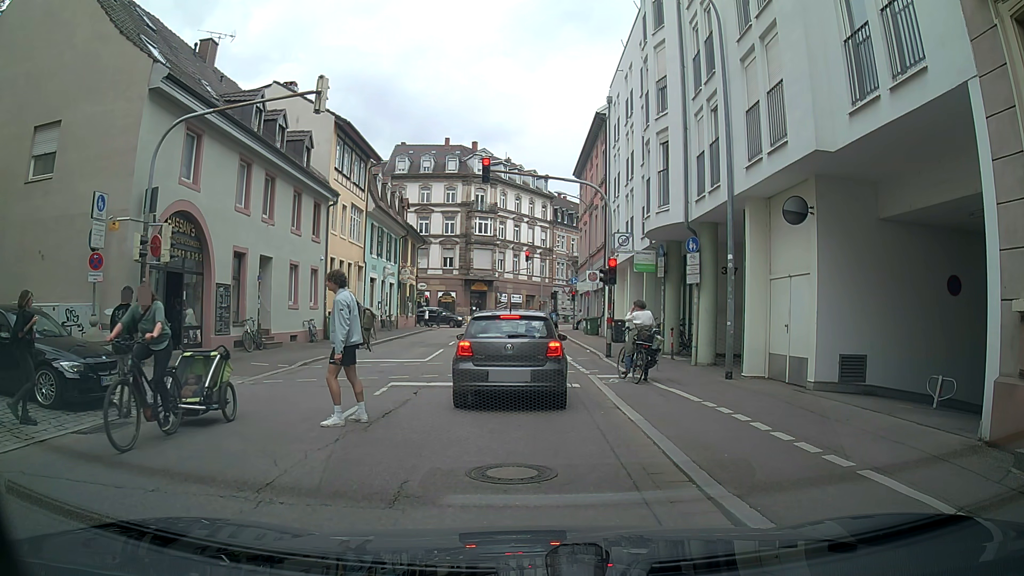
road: unclassified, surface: asphalt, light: Day
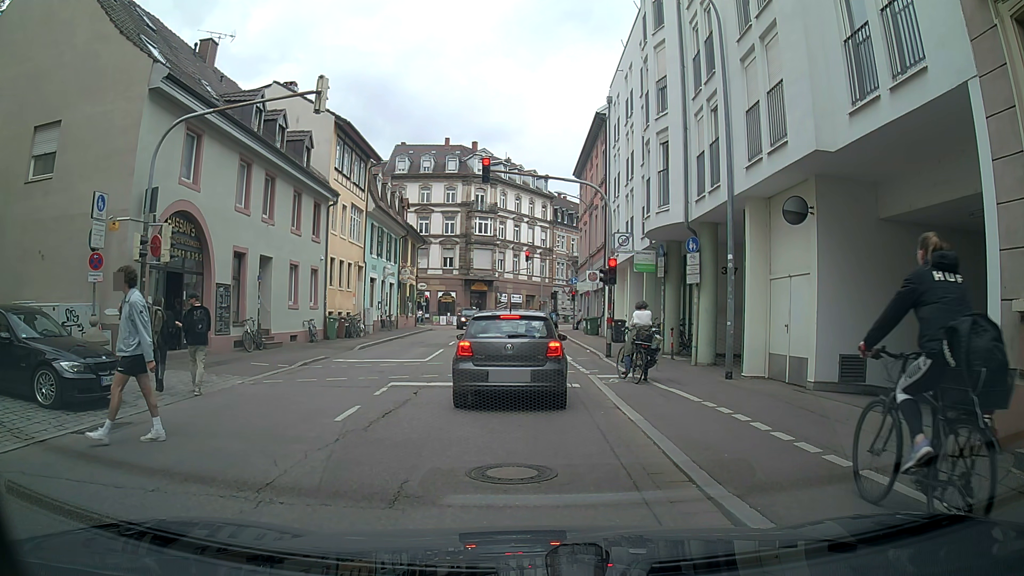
(0.0, 0.0) m; 0°
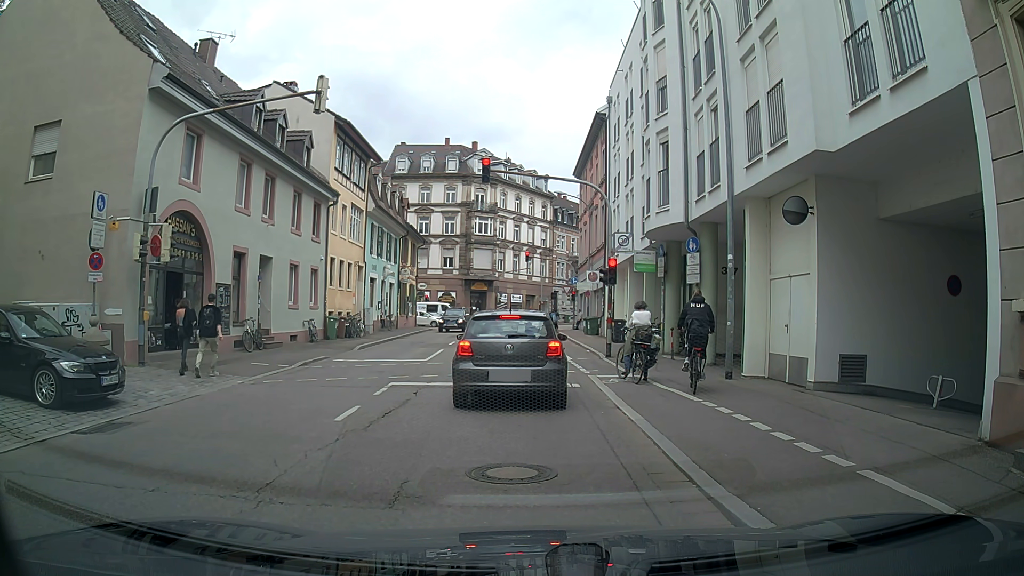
(0.0, 0.0) m; 0°
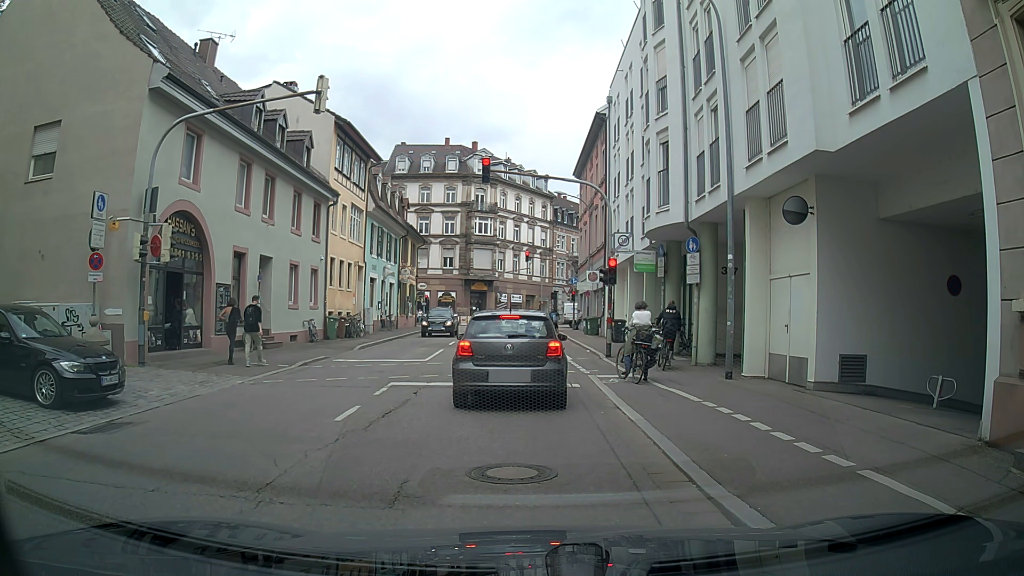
(0.0, 0.0) m; 0°
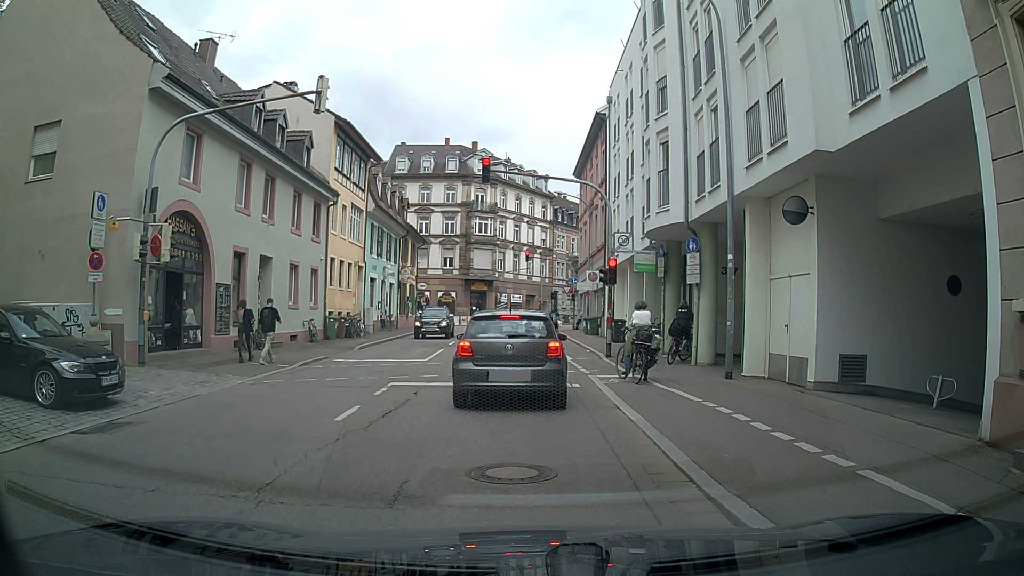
(0.0, 0.0) m; 0°
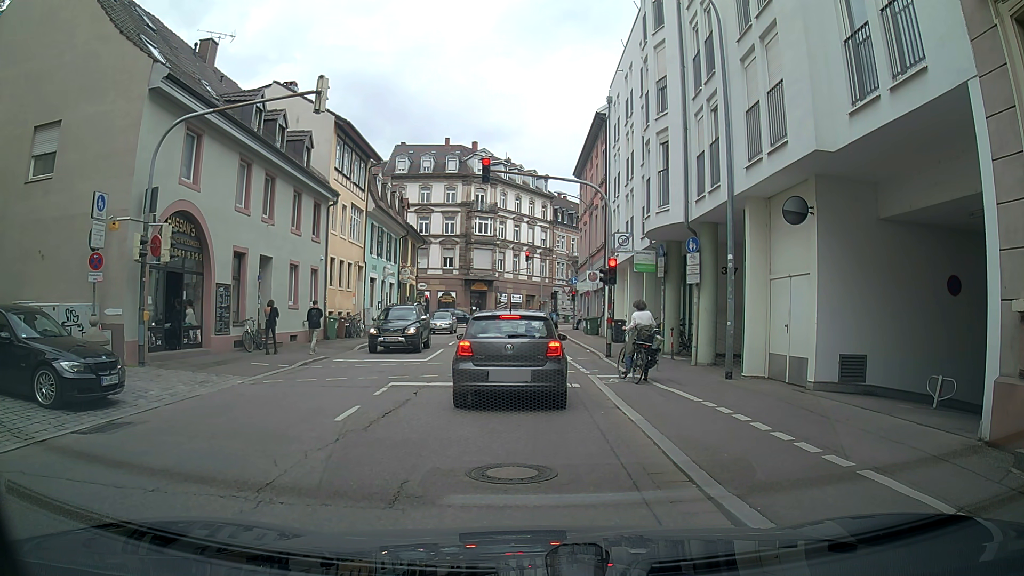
(0.0, 0.0) m; 0°
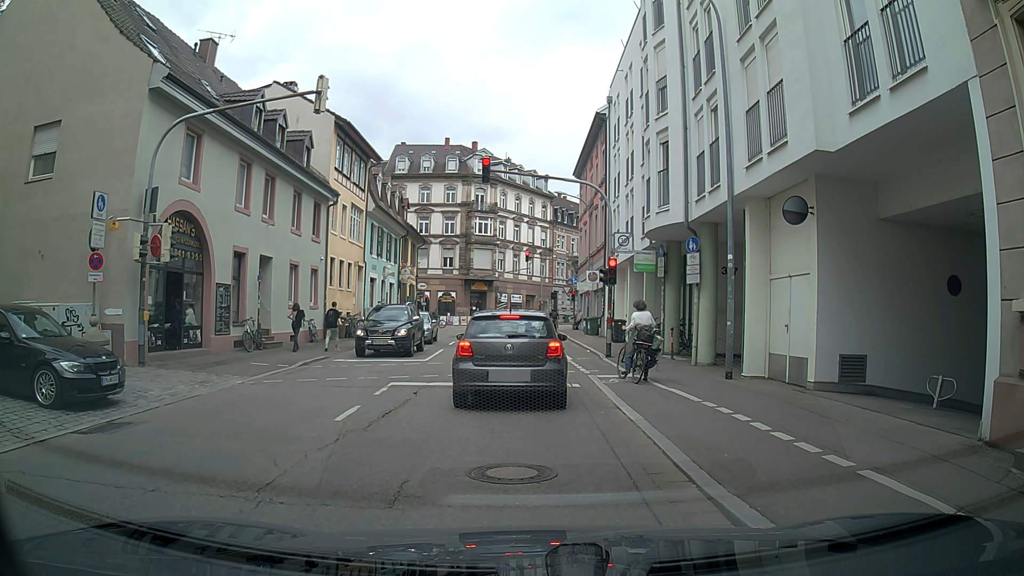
(0.0, 0.0) m; 0°
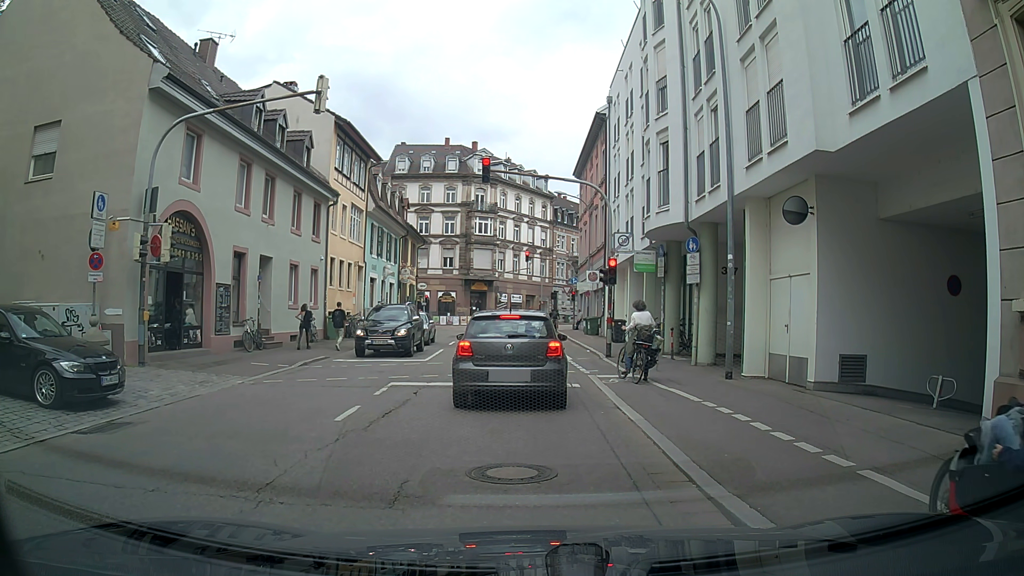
(0.0, 0.0) m; 0°
